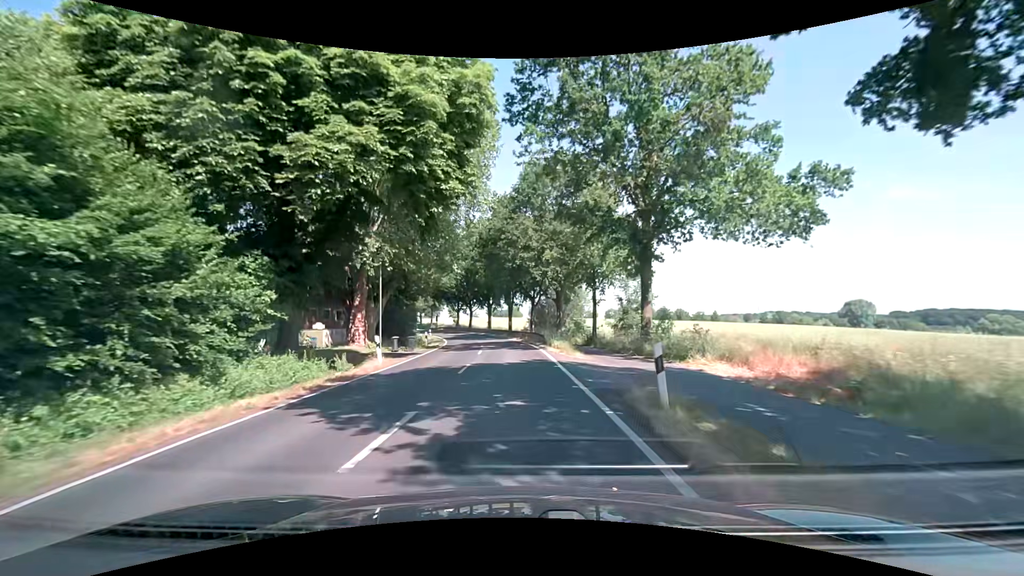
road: secondary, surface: asphalt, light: Day
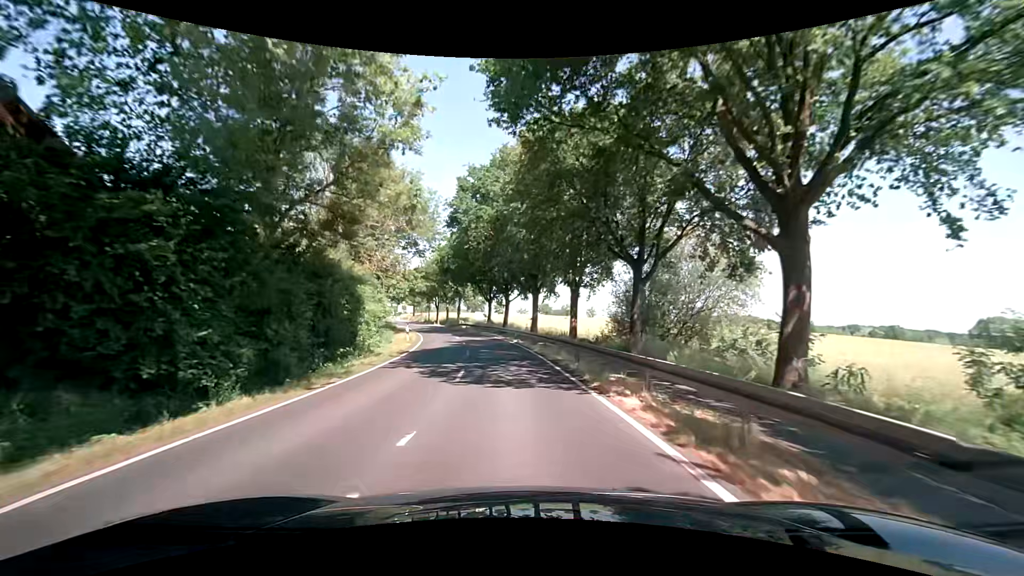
(-1.2, +37.6) m; -5°
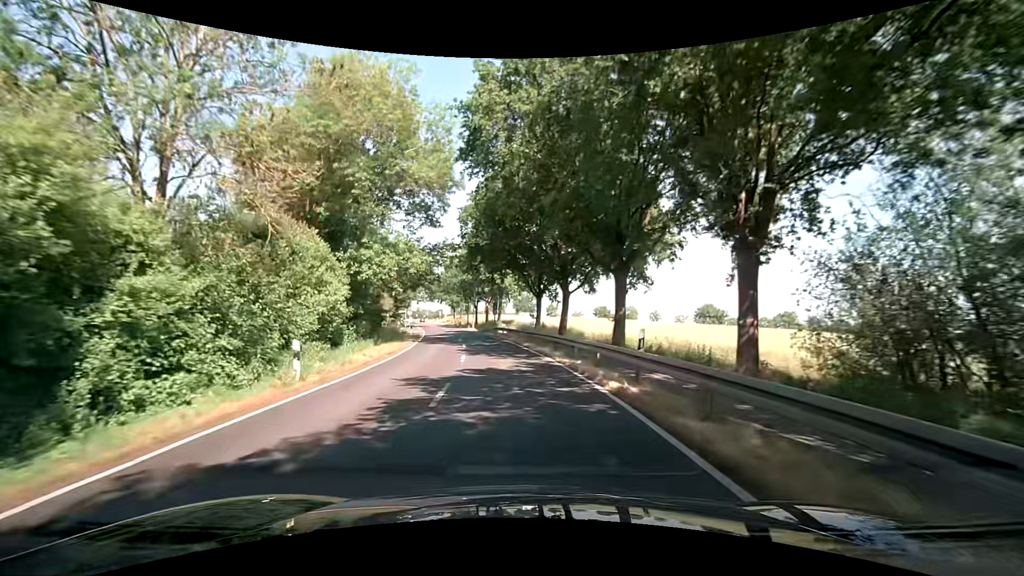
(-1.1, +22.7) m; -6°
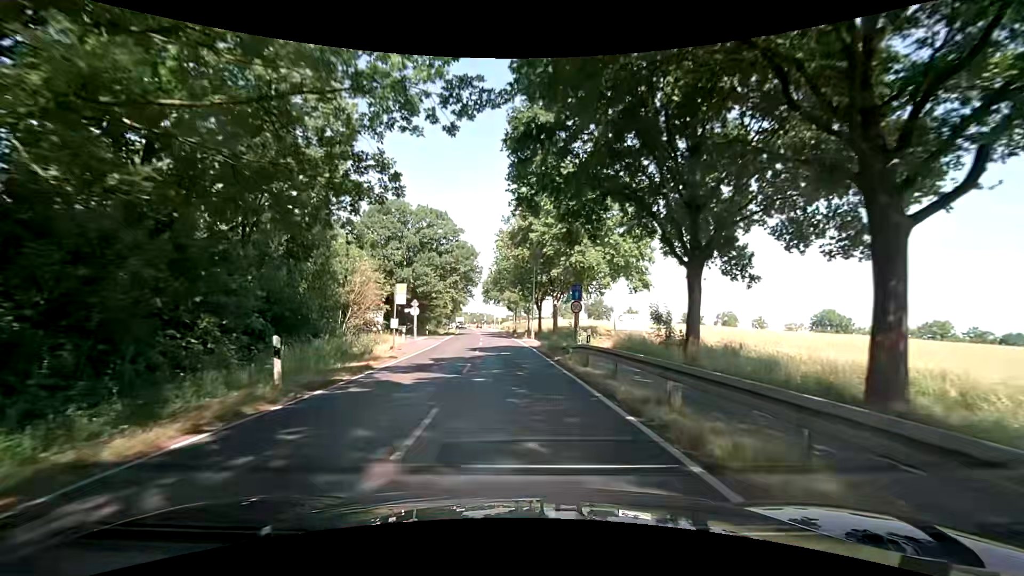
(-2.2, +29.9) m; -8°
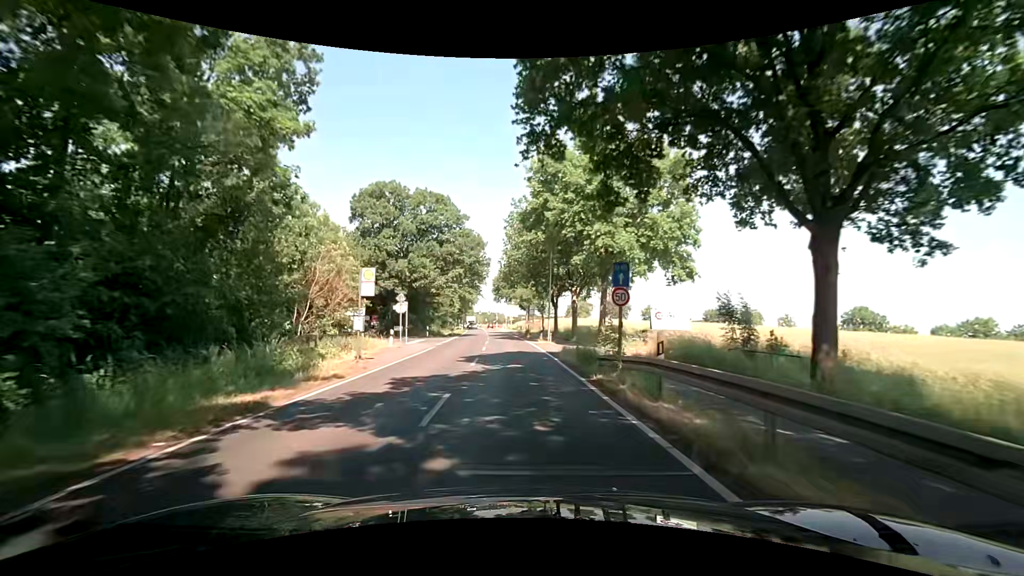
(0.0, +7.5) m; -1°
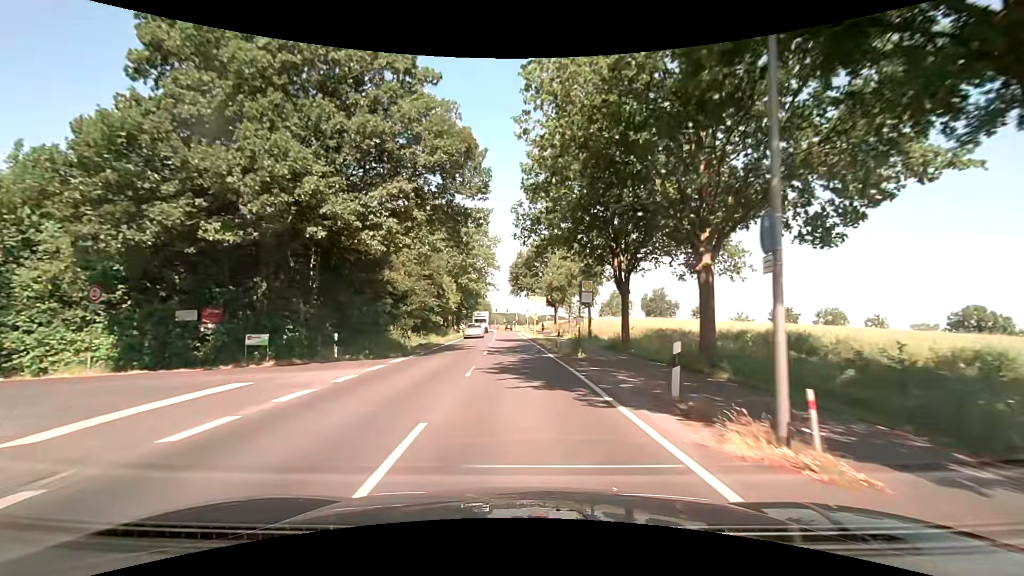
(-0.9, +30.1) m; -2°
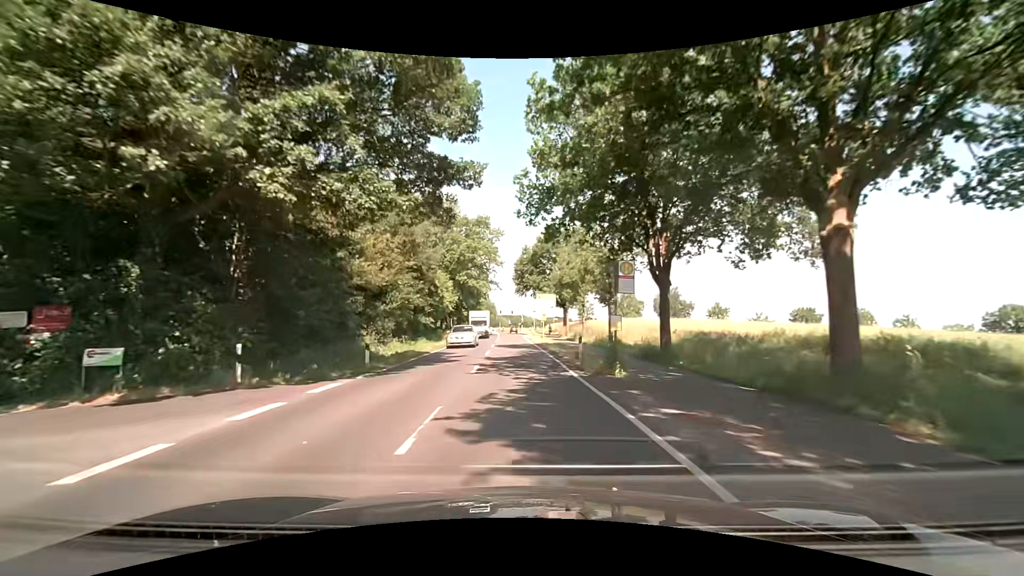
(-0.1, +7.5) m; -1°
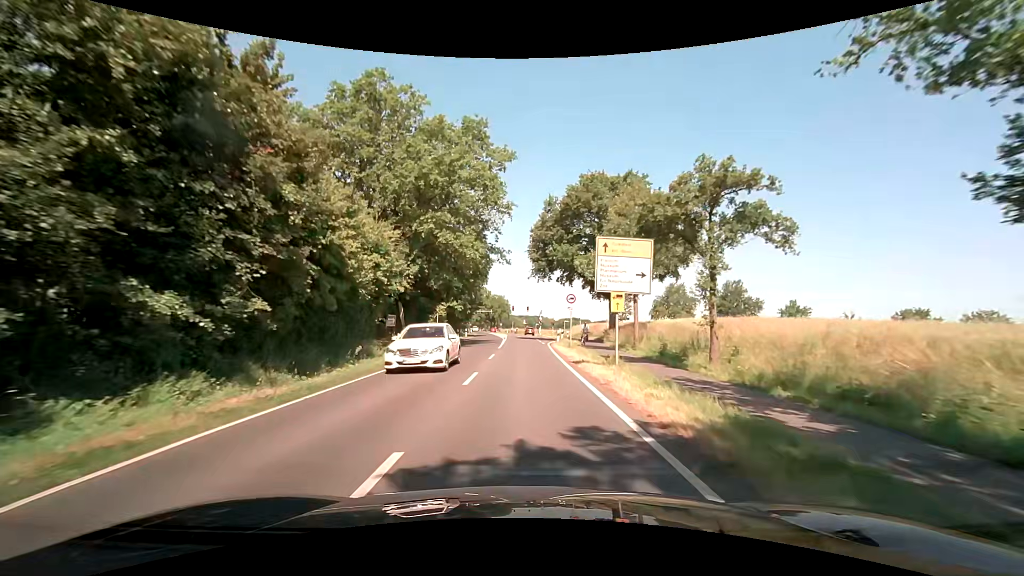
(-0.7, +30.1) m; -2°
(0, +10) (0, +20) (0, +30) (0, +40) (0, +50) (0, +60) (0, +70) (-1, +80) (-1, +90) (-2, +100) m
